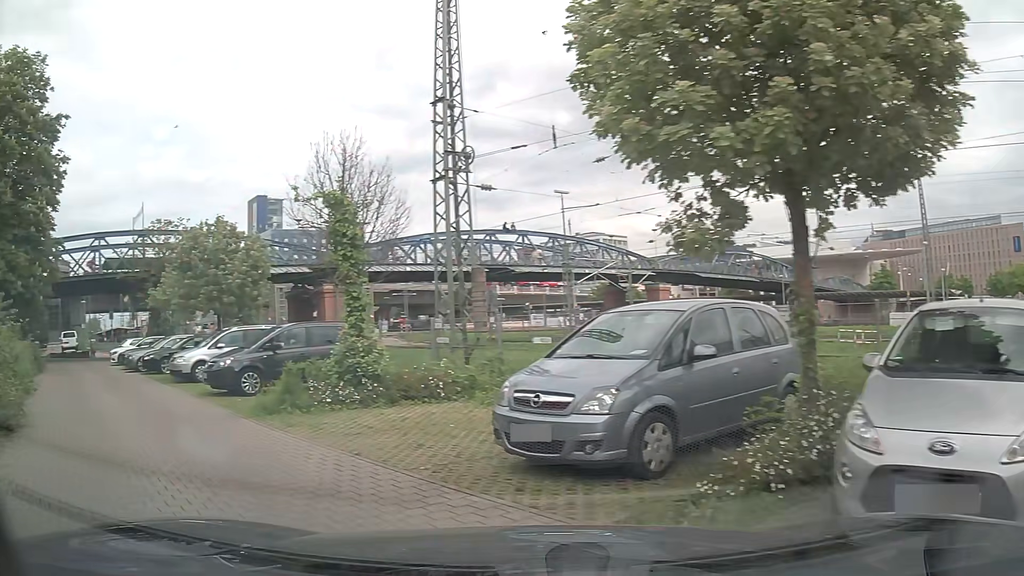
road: service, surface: paving_stones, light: Day
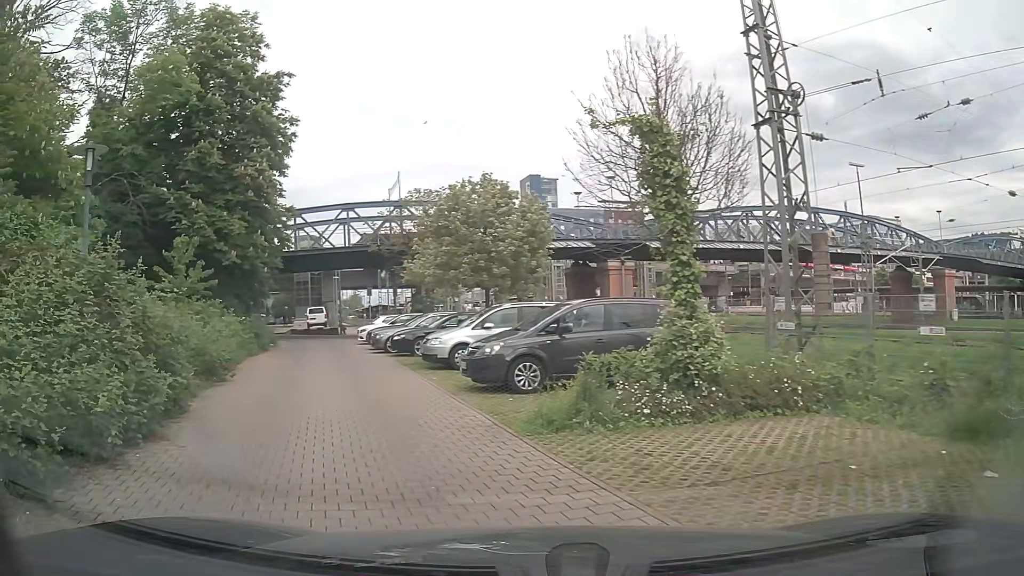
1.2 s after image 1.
(-0.9, +3.7) m; -25°
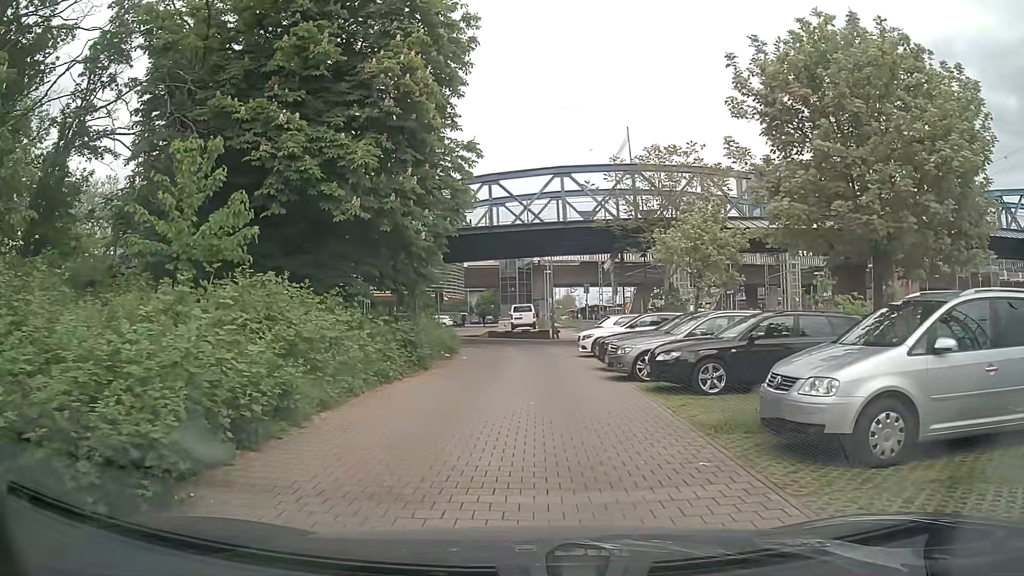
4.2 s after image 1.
(-2.1, +10.7) m; -17°
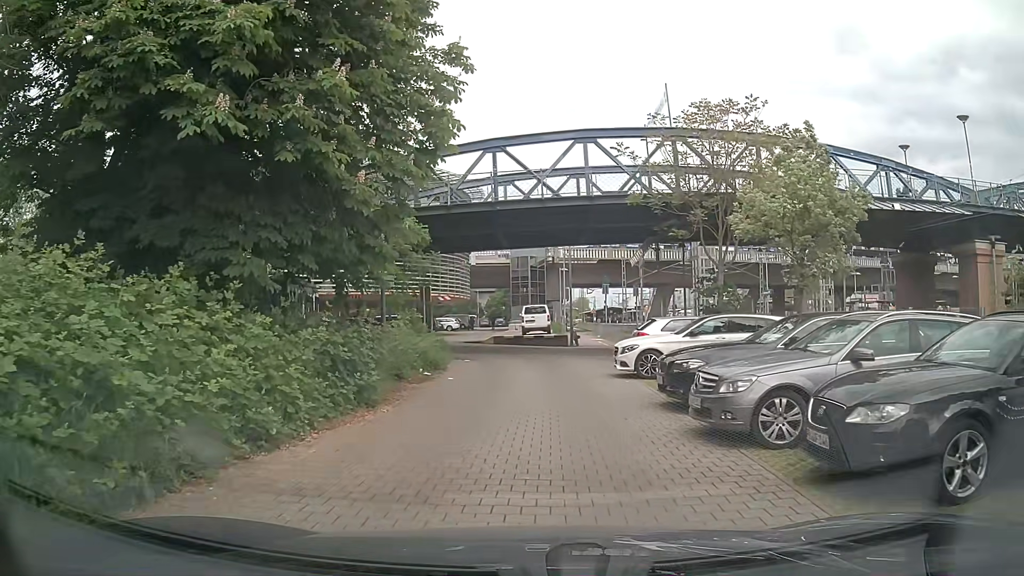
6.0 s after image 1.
(0.0, +6.9) m; 0°
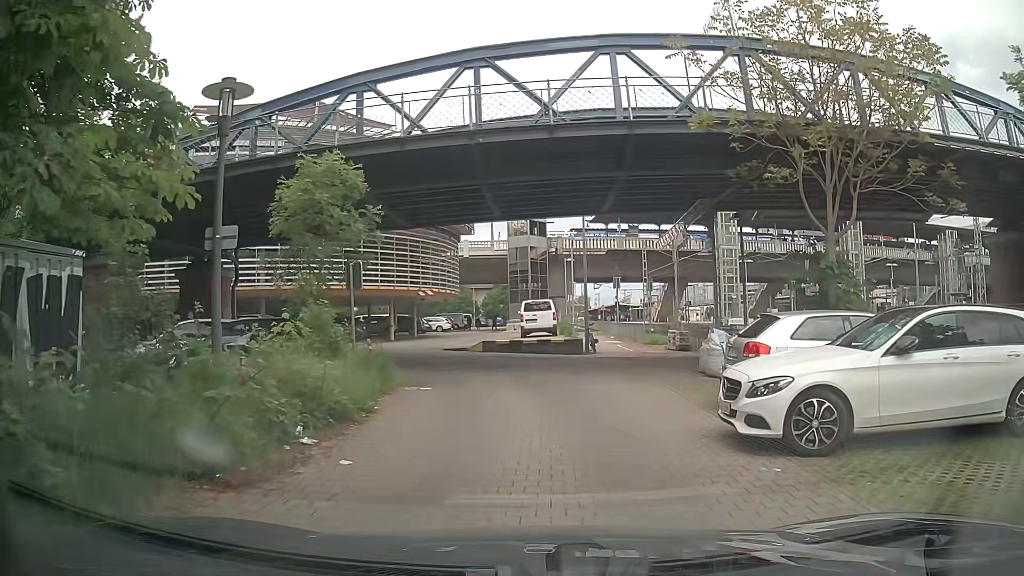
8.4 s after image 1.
(-0.1, +8.9) m; +1°
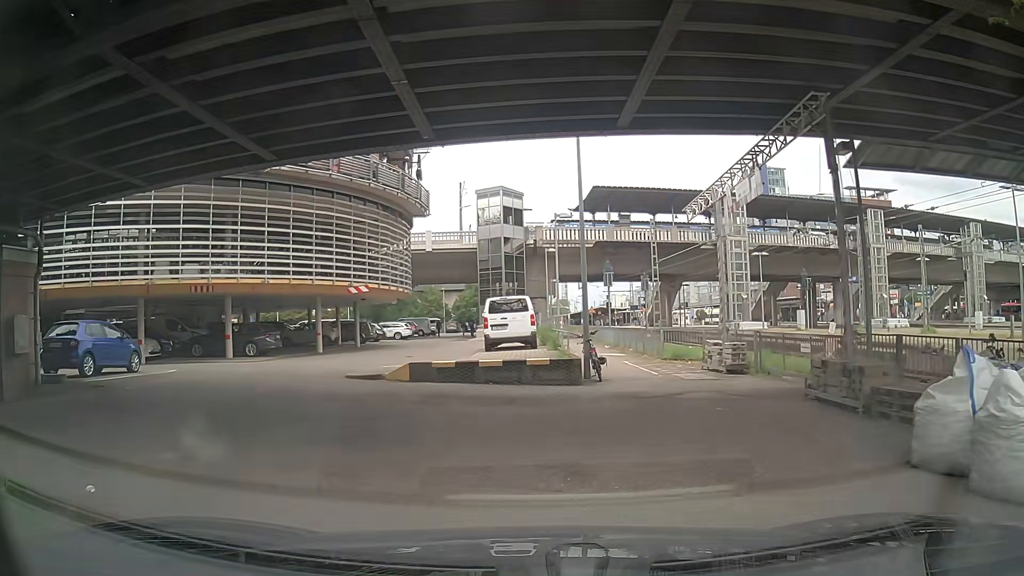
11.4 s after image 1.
(+0.1, +10.6) m; +2°
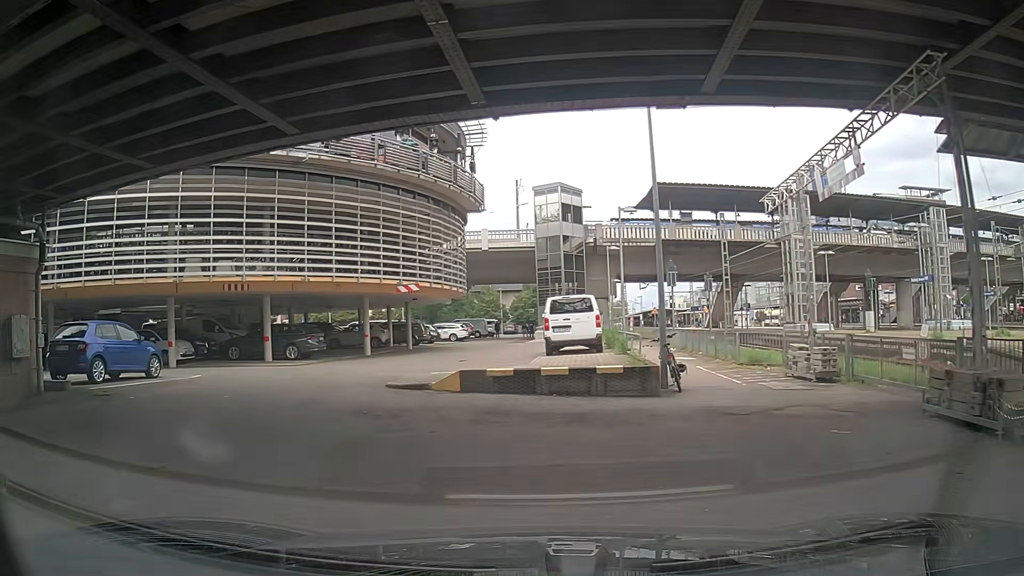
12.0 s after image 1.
(-0.1, +2.1) m; -5°
